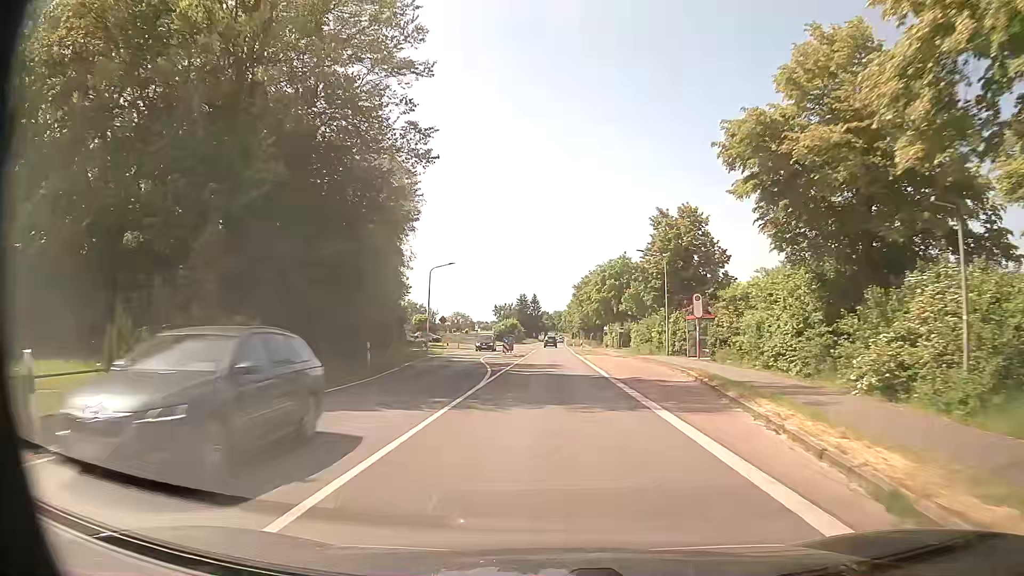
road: primary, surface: asphalt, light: Day
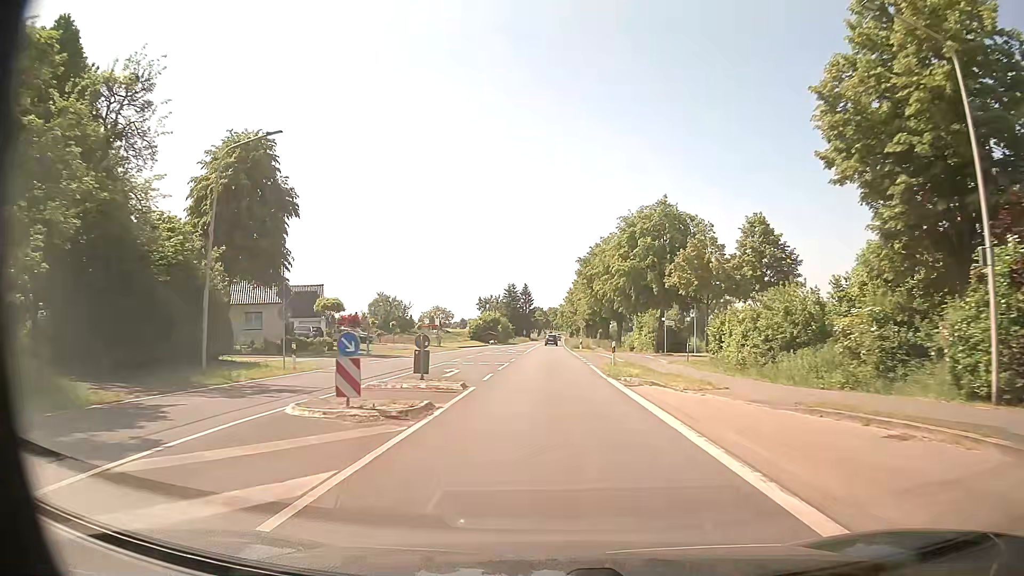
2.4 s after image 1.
(+0.3, +36.6) m; +1°
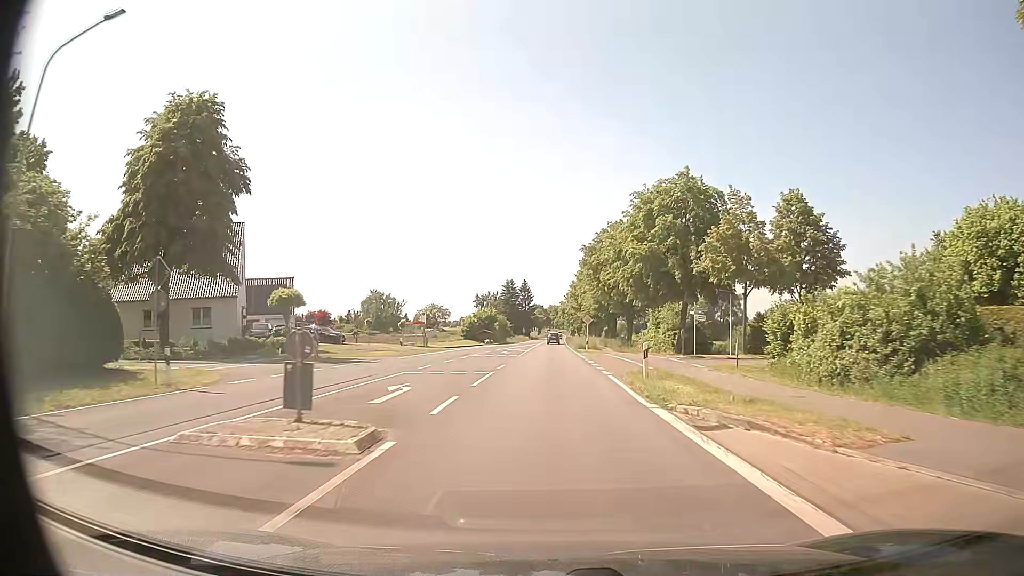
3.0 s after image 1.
(0.0, +9.2) m; 0°
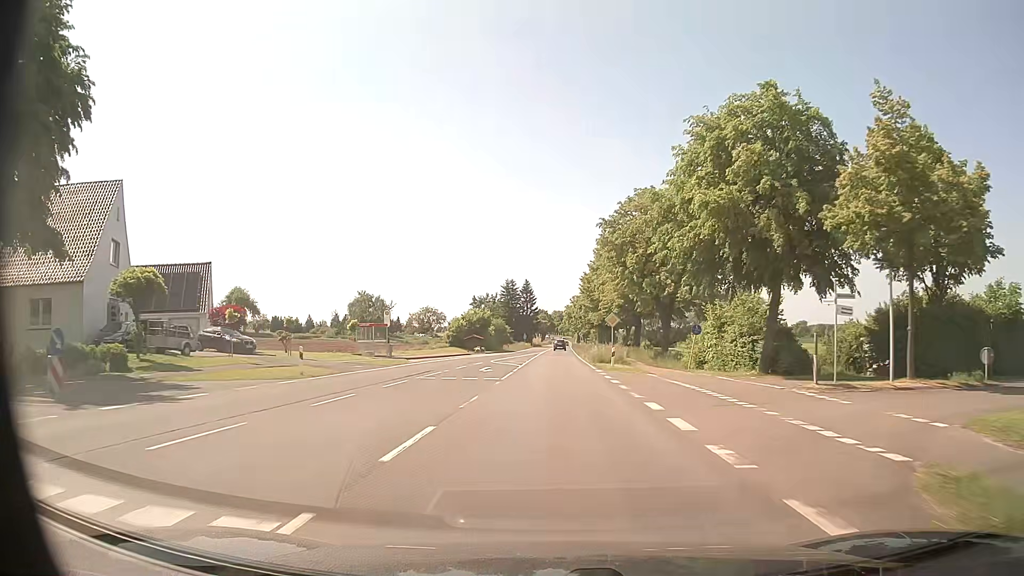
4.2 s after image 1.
(-0.1, +18.5) m; -1°
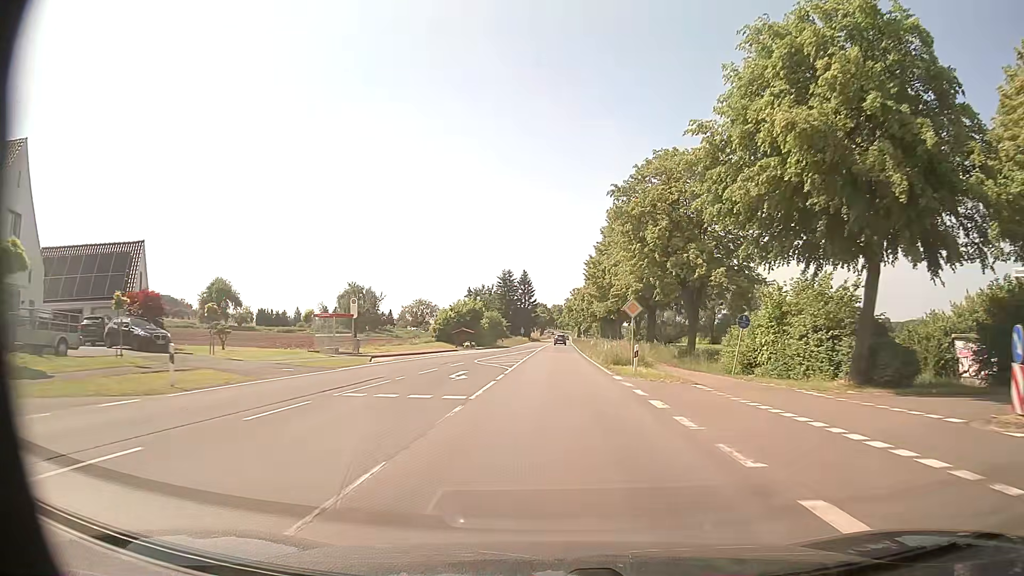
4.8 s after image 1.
(0.0, +9.3) m; 0°
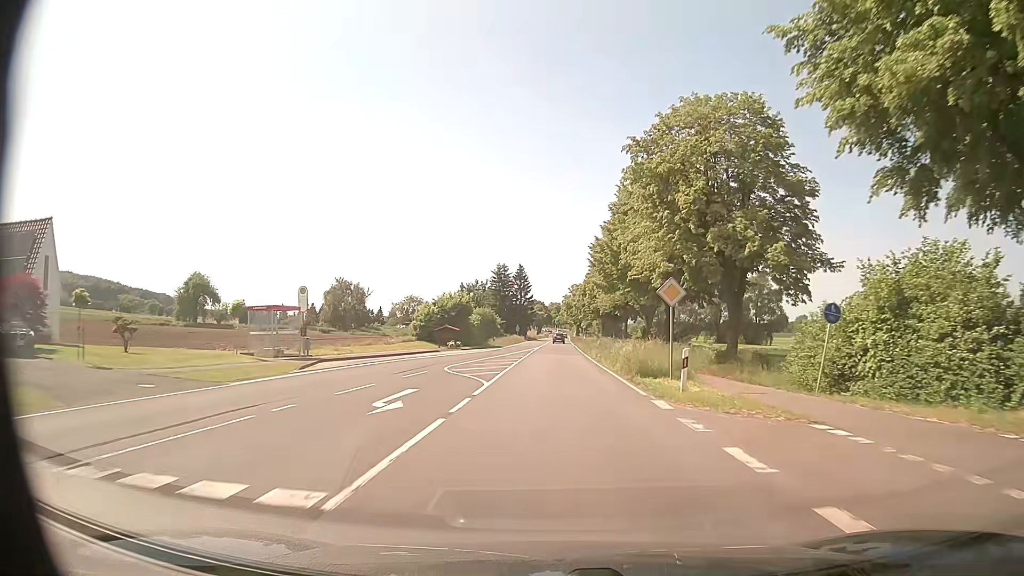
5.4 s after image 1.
(0.0, +9.4) m; 0°
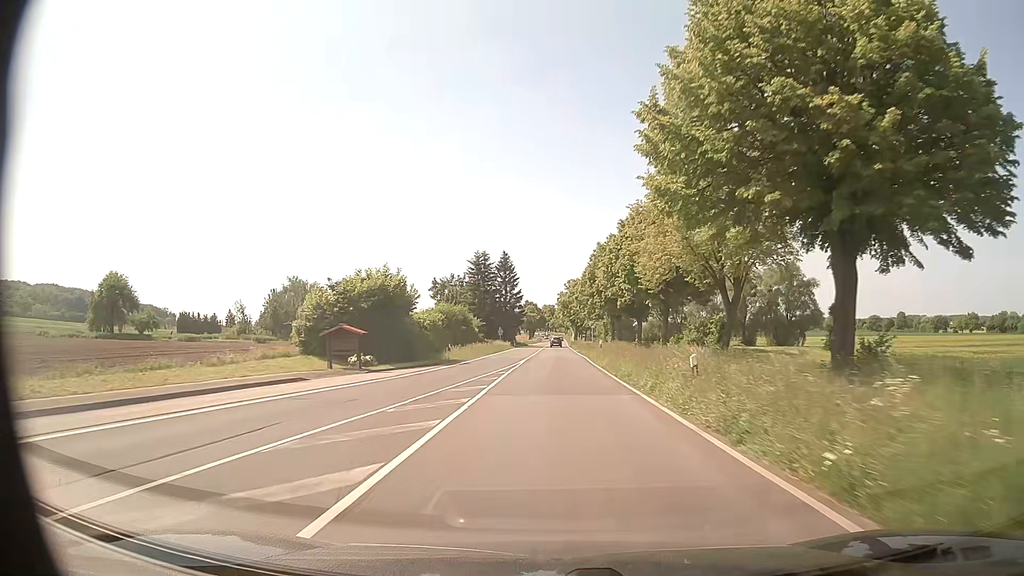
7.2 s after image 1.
(0.0, +29.3) m; +1°
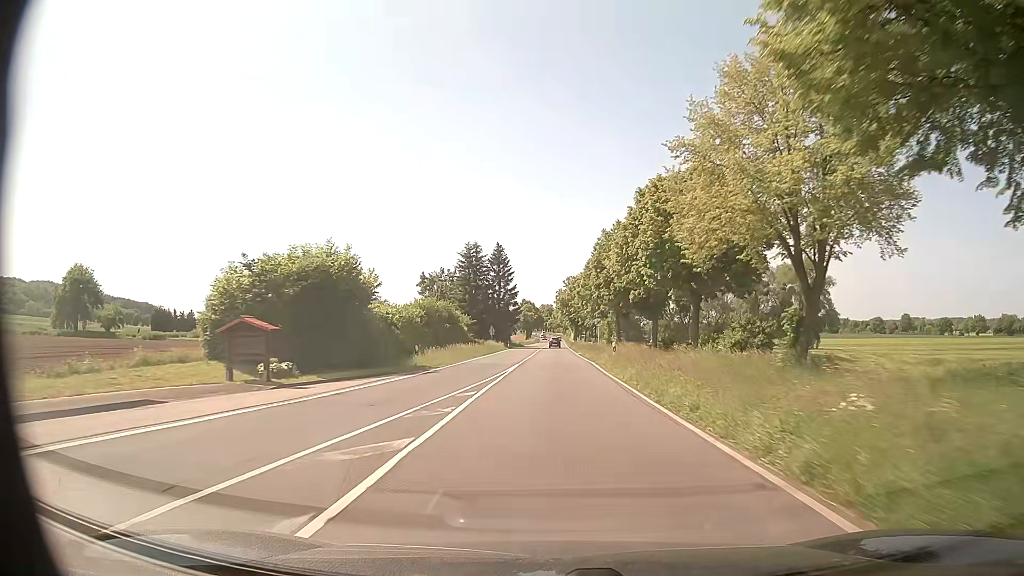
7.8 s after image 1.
(0.0, +10.3) m; 0°
(0, +10) (0, +20) (0, +30) (0, +40) (0, +50) (0, +60) (+1, +70) (+1, +80) (+1, +90) (+1, +100) m
